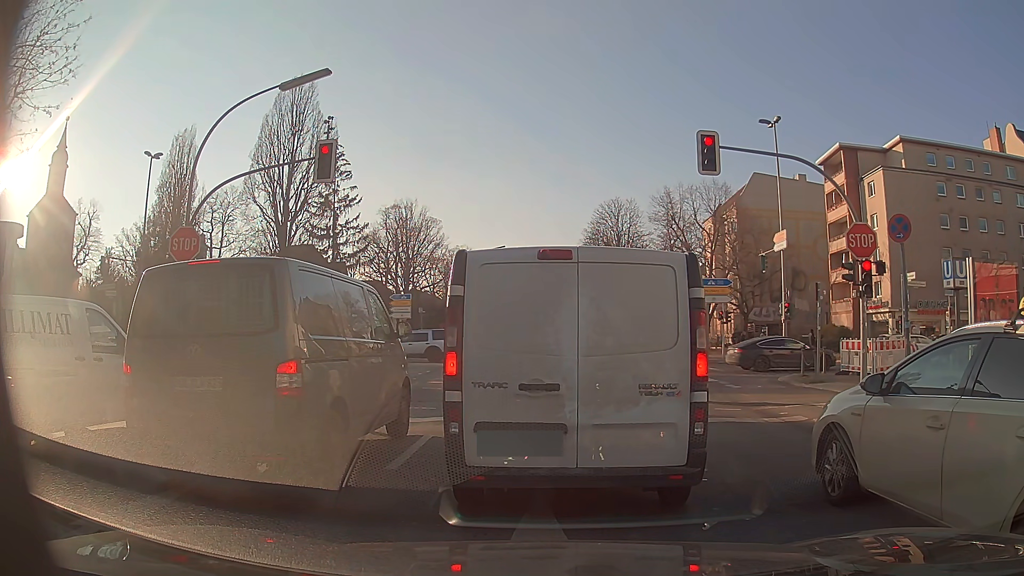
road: secondary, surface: asphalt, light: Day
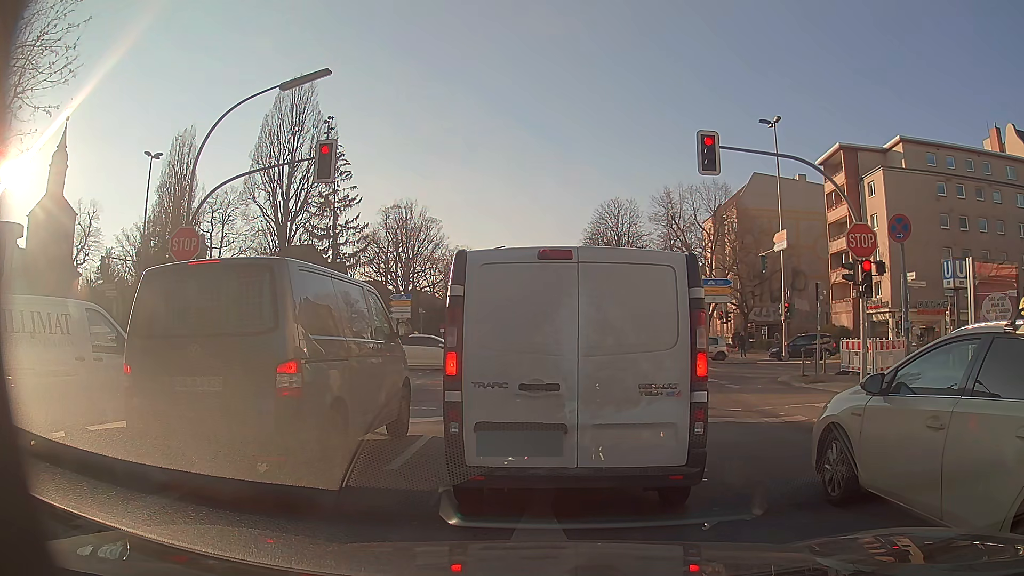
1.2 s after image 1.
(0.0, 0.0) m; 0°
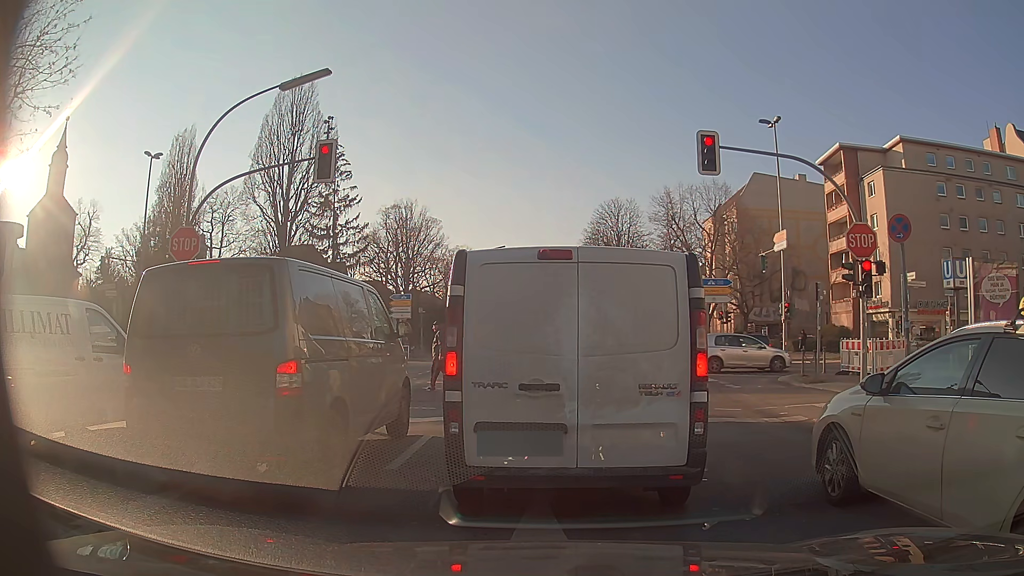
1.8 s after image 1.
(0.0, 0.0) m; 0°
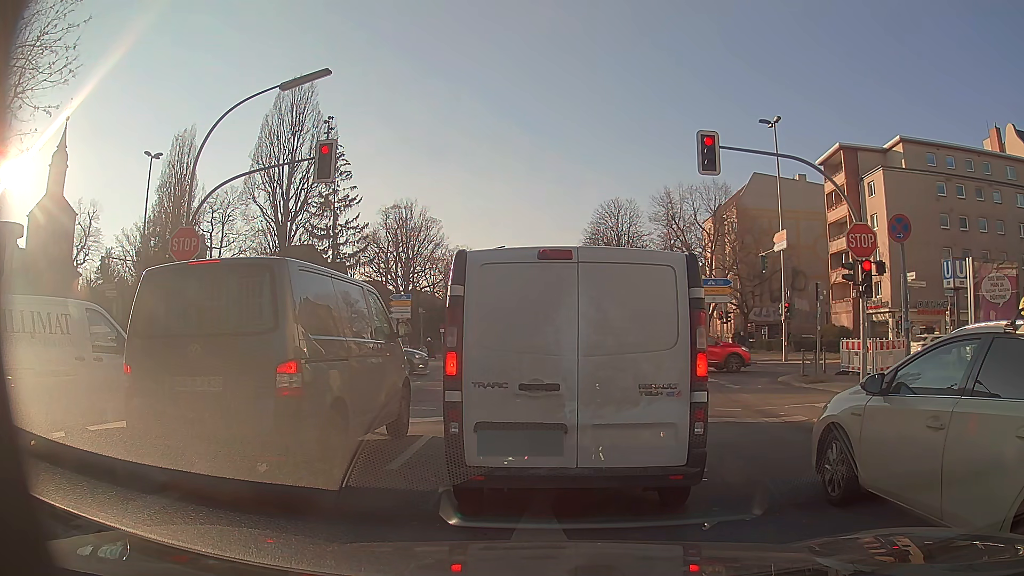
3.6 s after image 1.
(0.0, 0.0) m; 0°
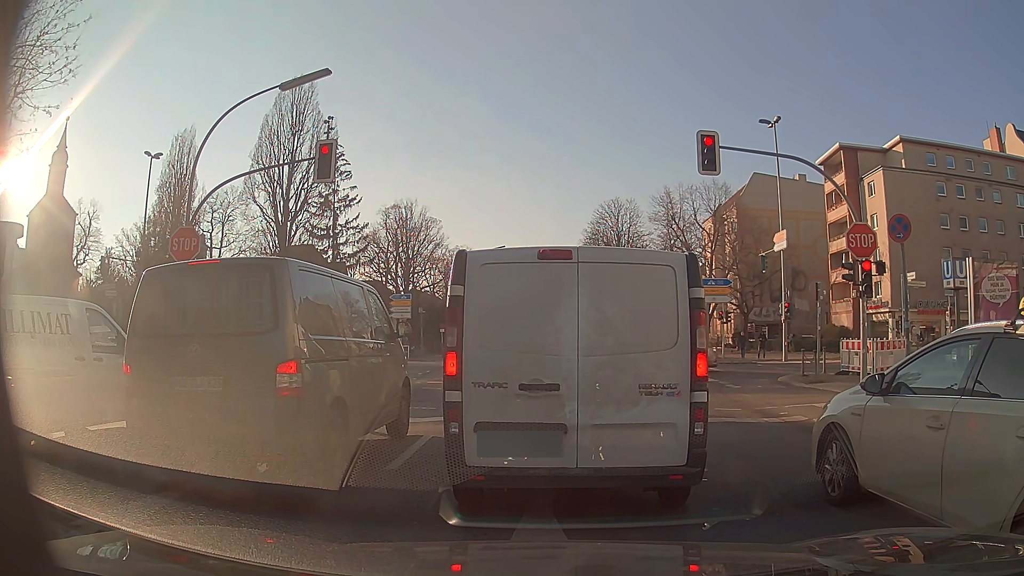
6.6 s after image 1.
(0.0, 0.0) m; 0°
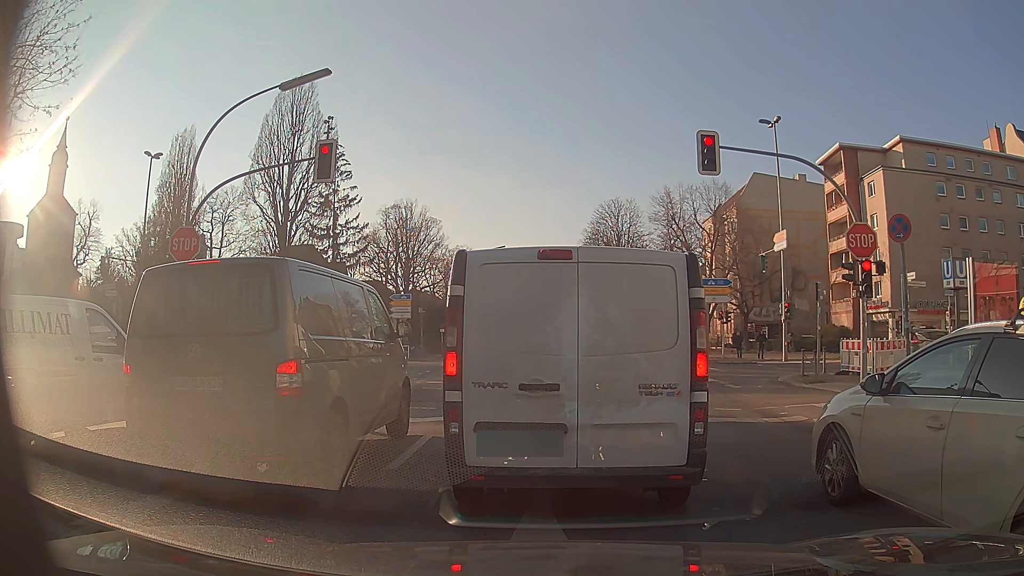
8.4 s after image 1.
(0.0, 0.0) m; 0°
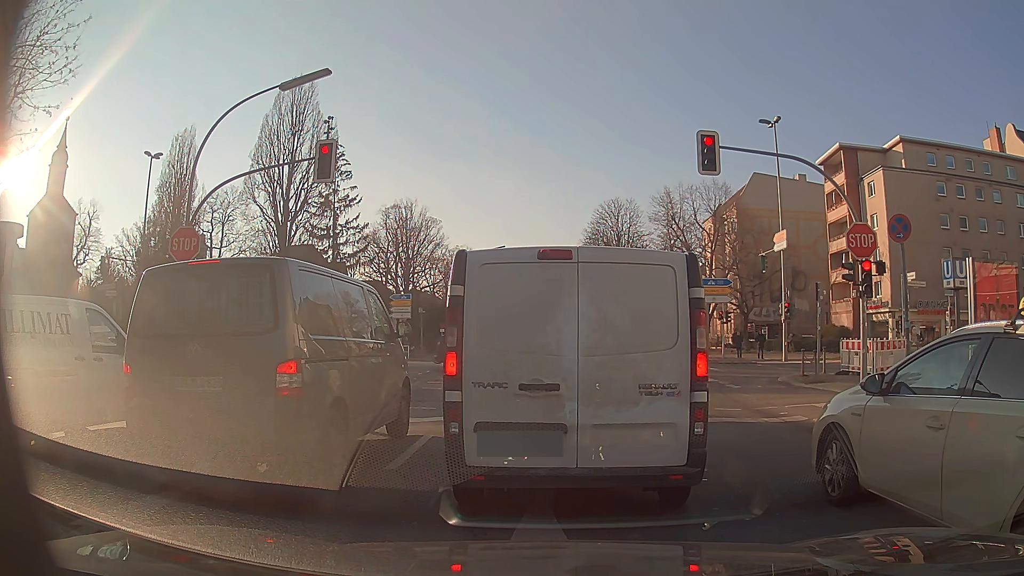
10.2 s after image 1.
(0.0, 0.0) m; 0°
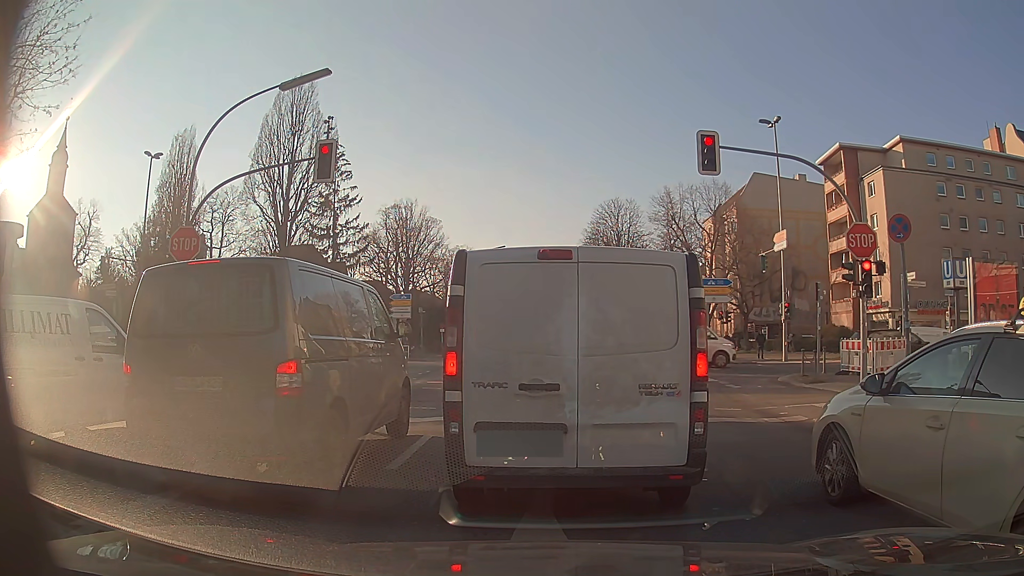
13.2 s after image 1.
(0.0, 0.0) m; 0°
(0, +10) (-1, +20) (-1, +30) (-2, +40) (-2, +50) (-3, +60) (-3, +70) (-4, +80) (-4, +90) (-4, +100) m
